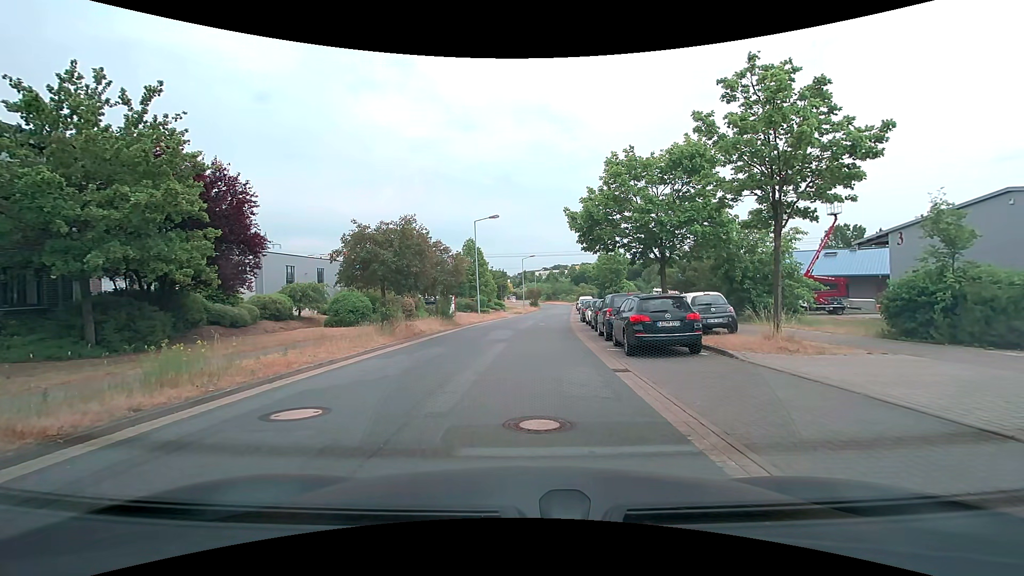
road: residential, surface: asphalt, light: Day
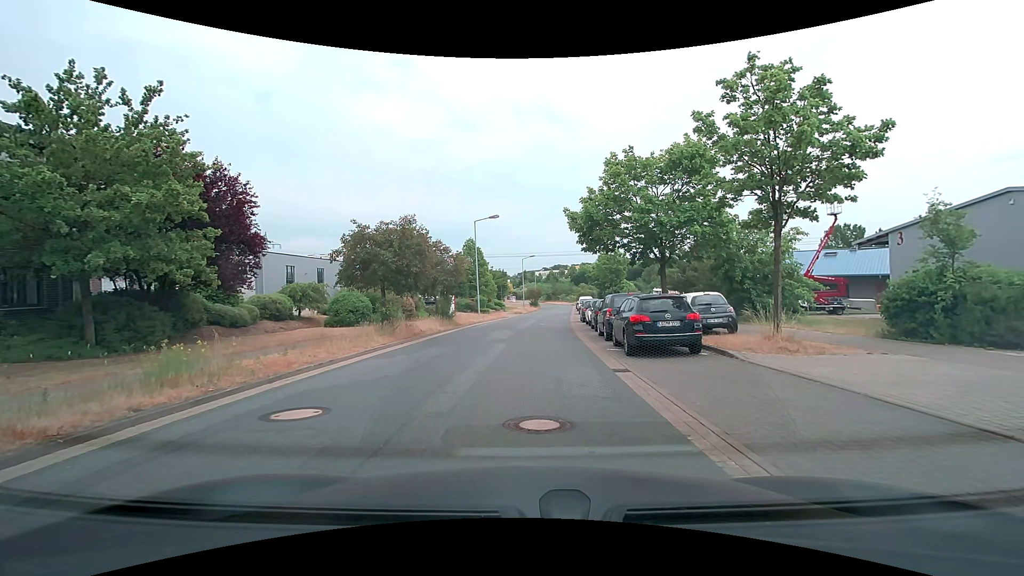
(0.0, 0.0) m; 0°
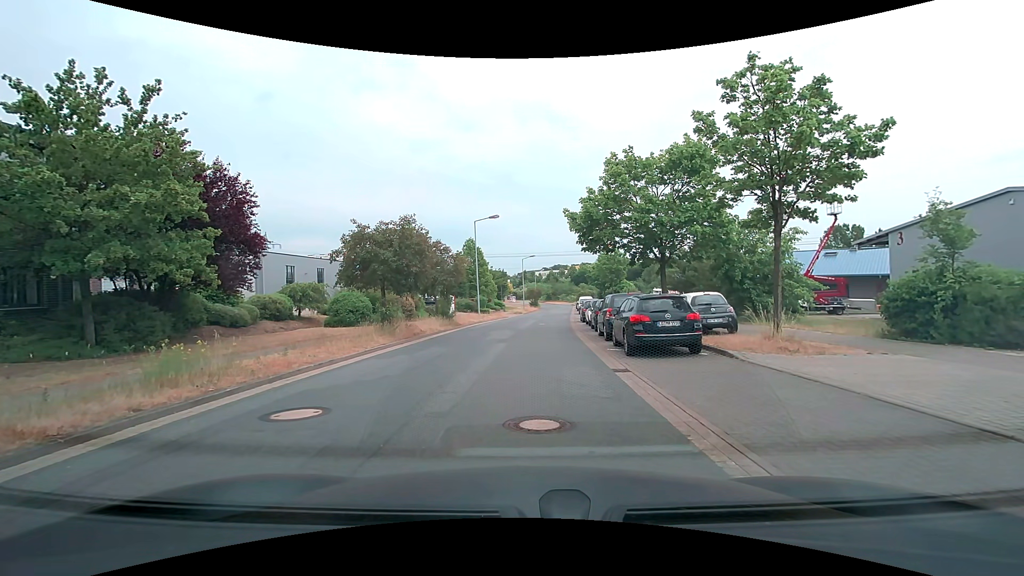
(0.0, 0.0) m; 0°
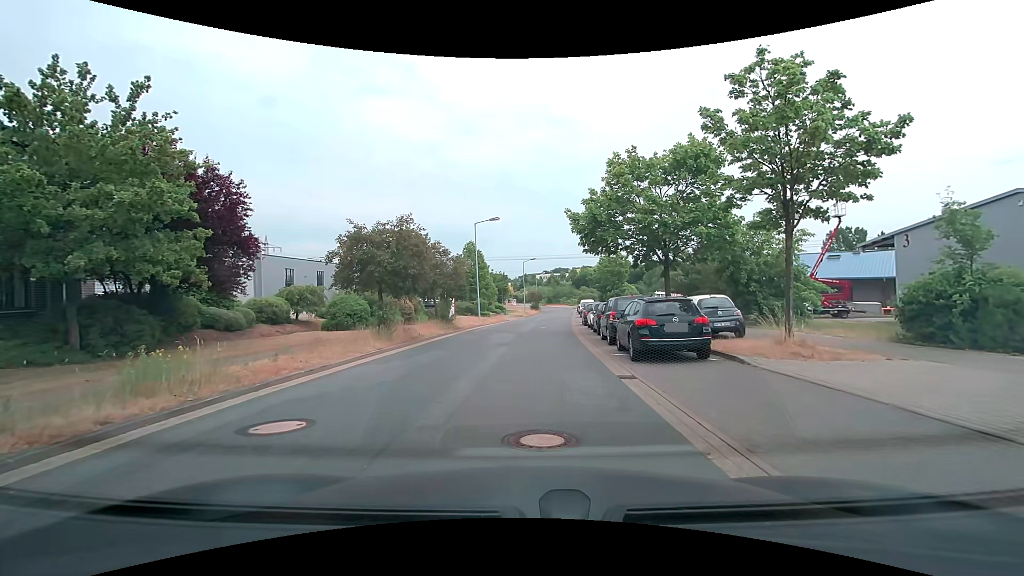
(0.0, +0.5) m; 0°
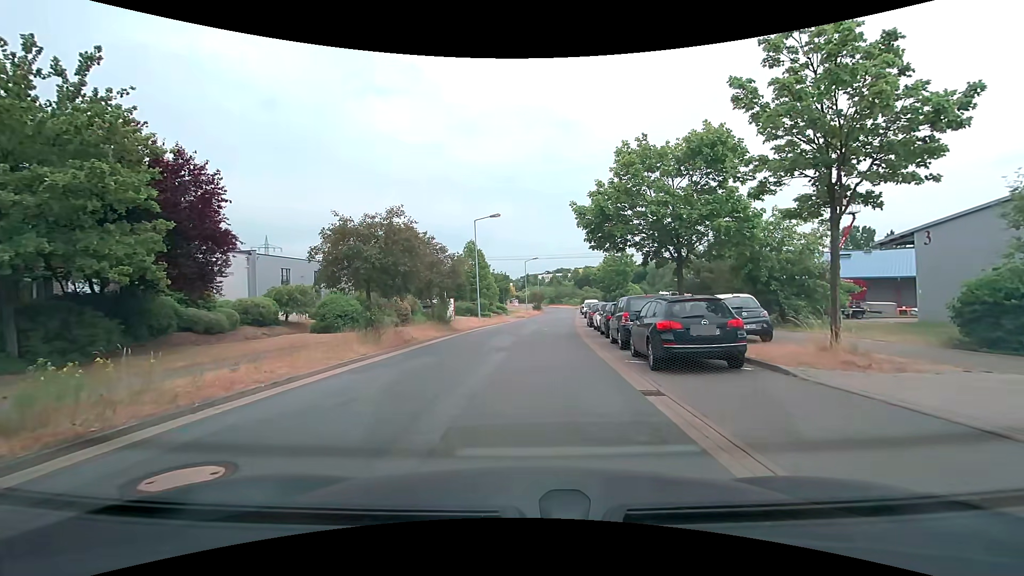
(0.0, +1.7) m; -1°
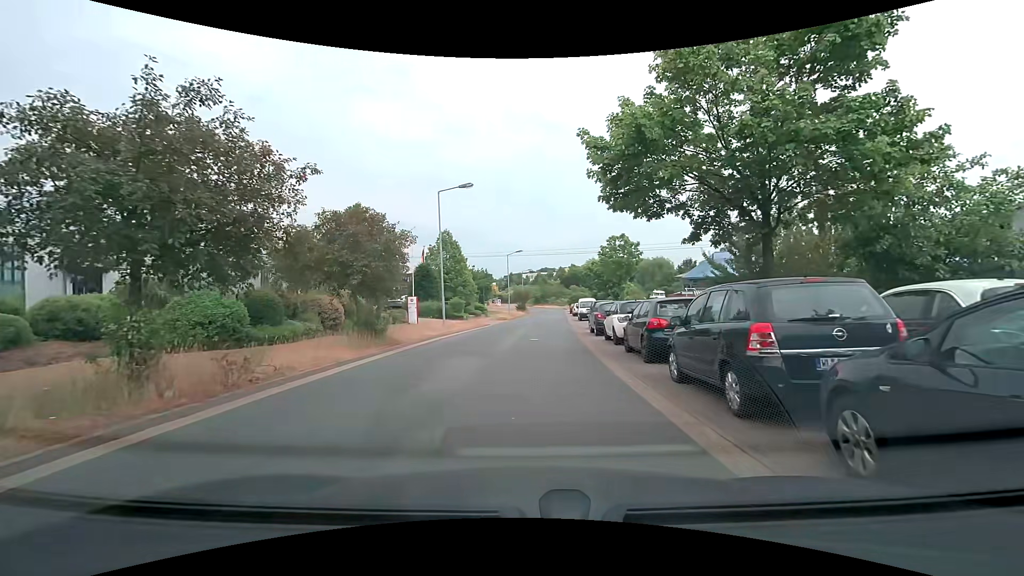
(0.0, +9.6) m; +1°
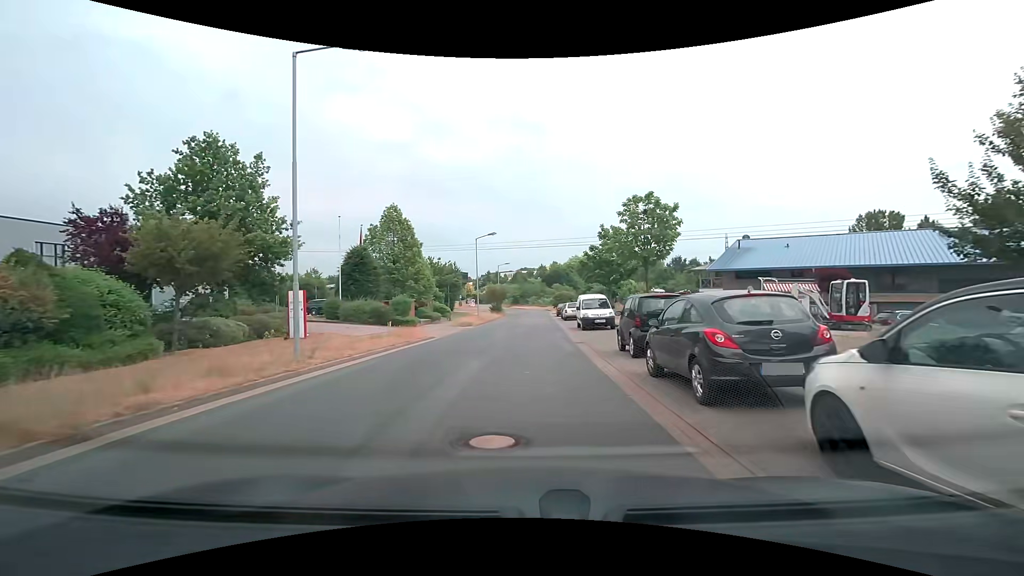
(+0.4, +15.5) m; +2°
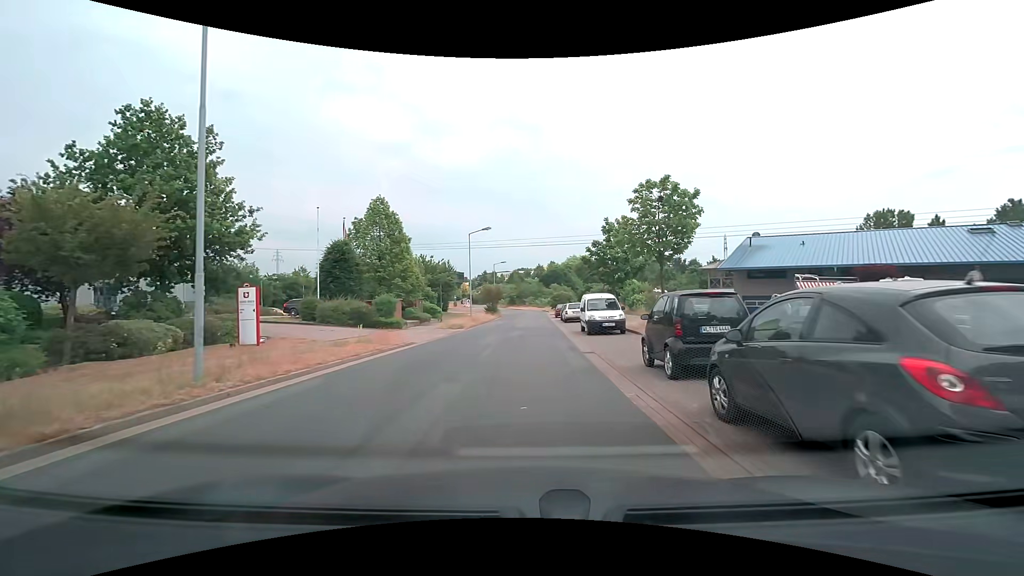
(0.0, +3.5) m; +1°
(0, +10) (0, +20) (0, +30) (0, +40) (+1, +50) (+1, +60) (+1, +70) (+1, +80) (-1, +90) (-5, +99) m
